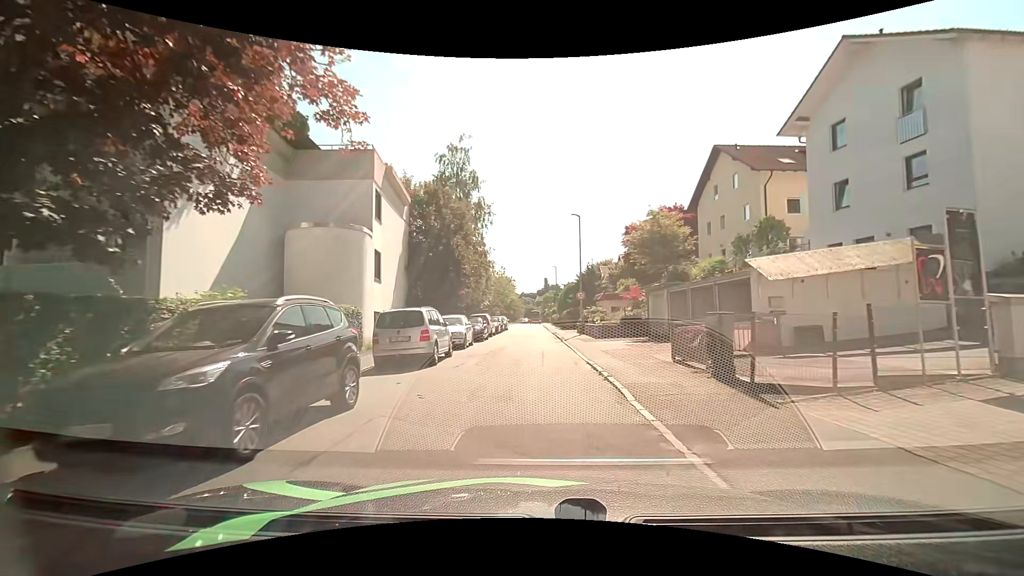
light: Day
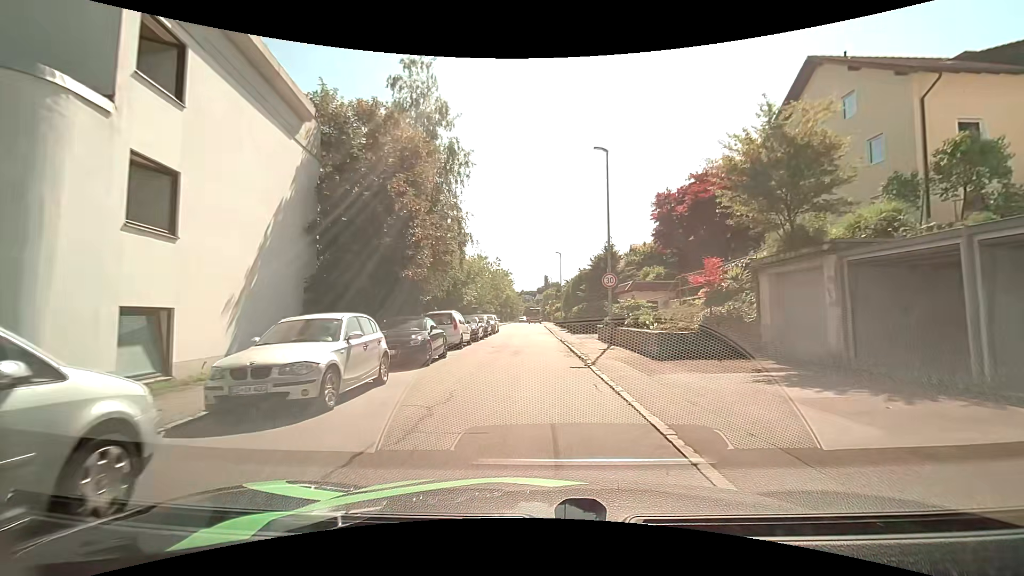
(-0.1, +13.5) m; -1°
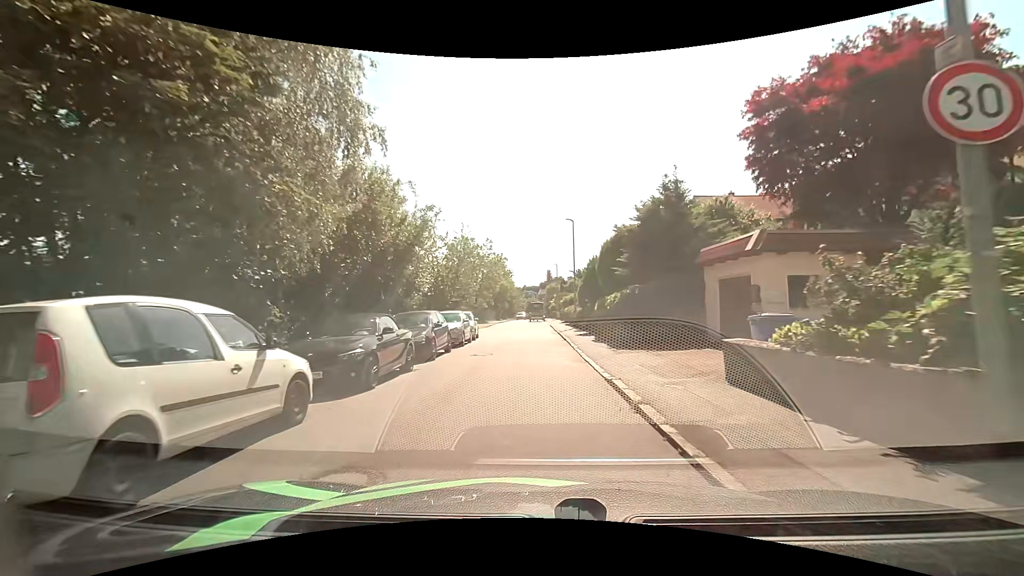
(0.0, +17.0) m; -2°
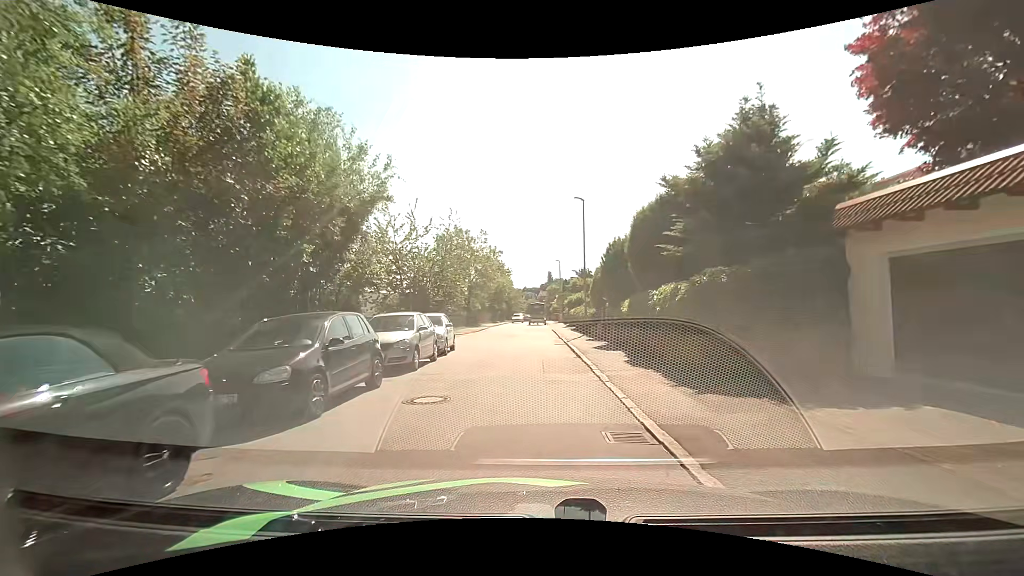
(+0.2, +7.7) m; +1°
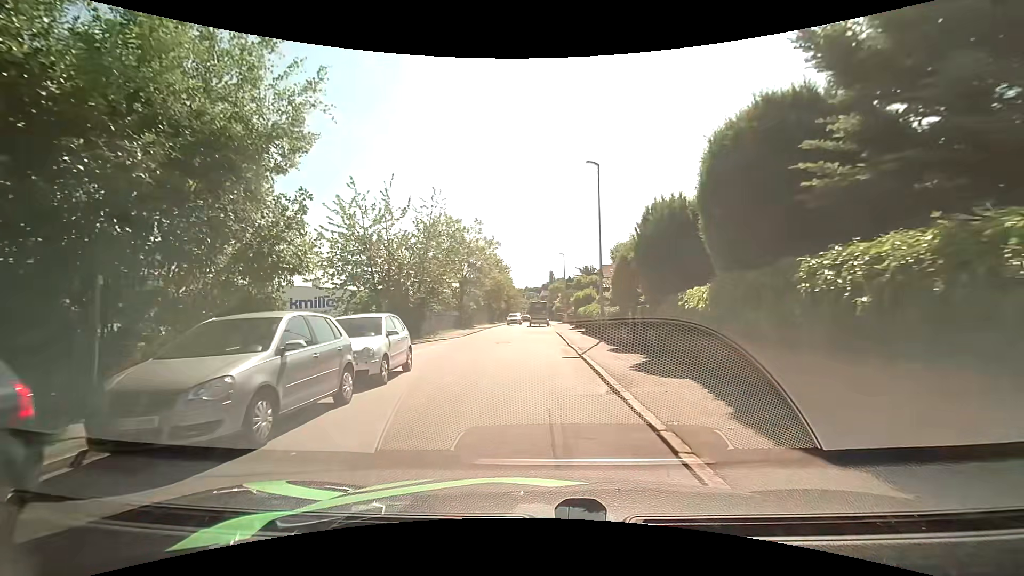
(0.0, +6.9) m; 0°
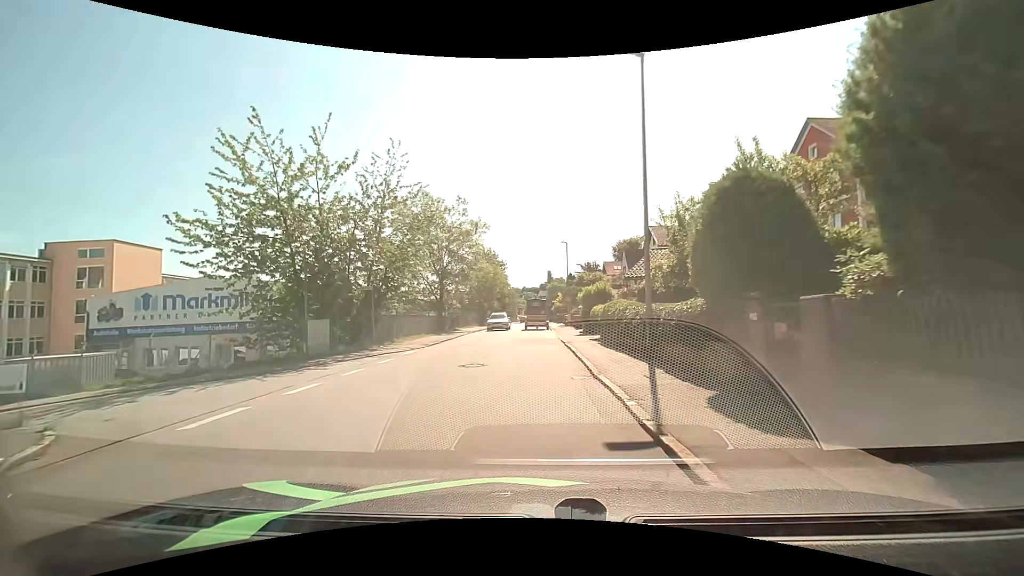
(+0.1, +9.9) m; 0°
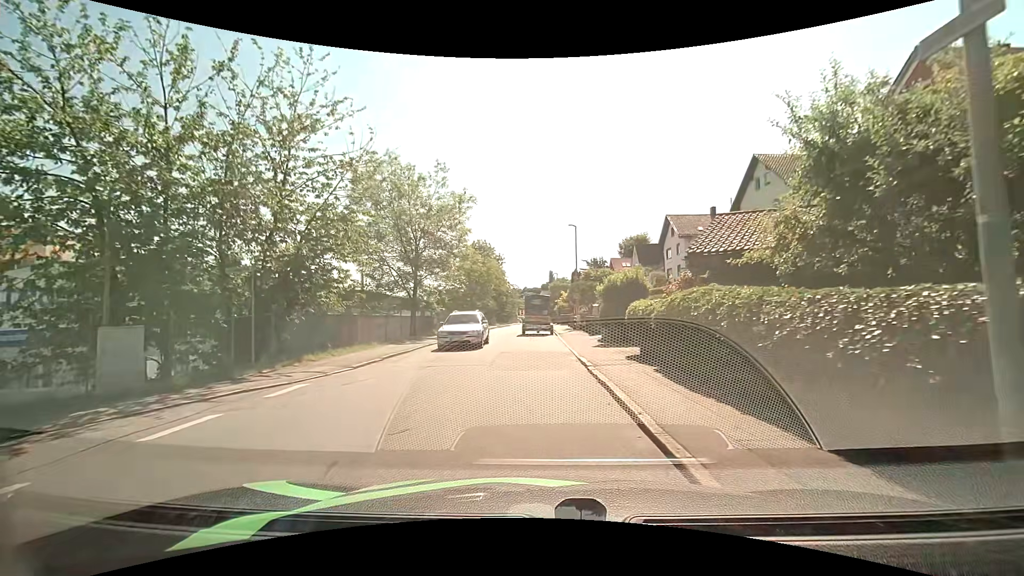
(+0.1, +9.5) m; +1°
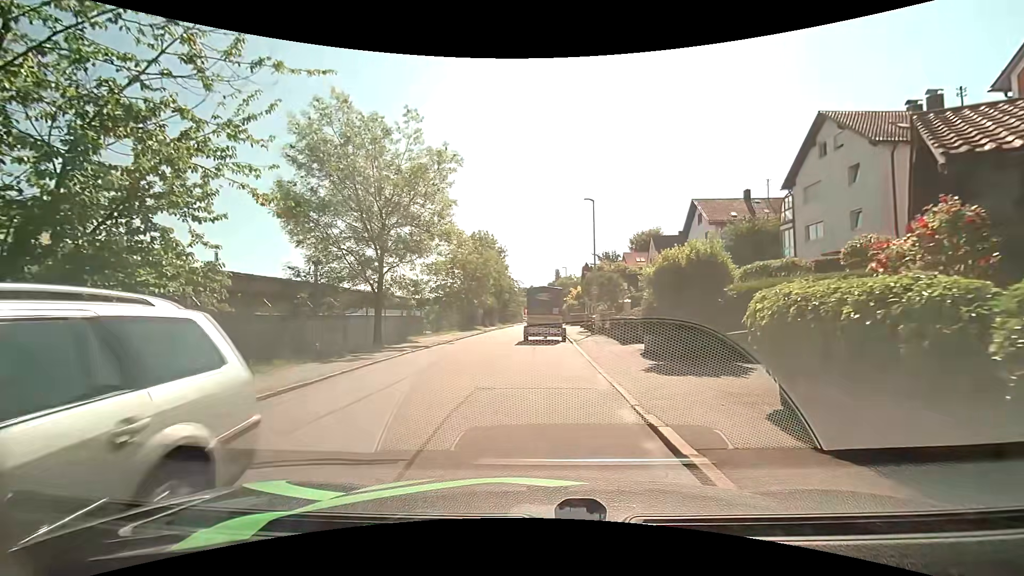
(-0.1, +8.4) m; -1°
(0, +10) (-1, +20) (-2, +30) (-1, +40) (-1, +50) (-1, +60) (-1, +70) (-1, +80) (-1, +90) (-1, +100) m
